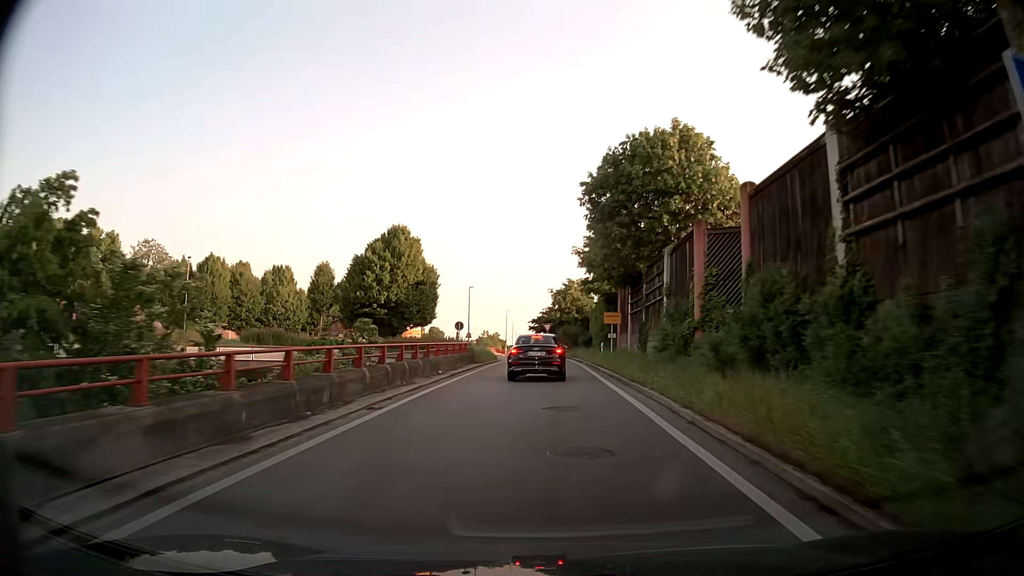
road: trunk_link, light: Day
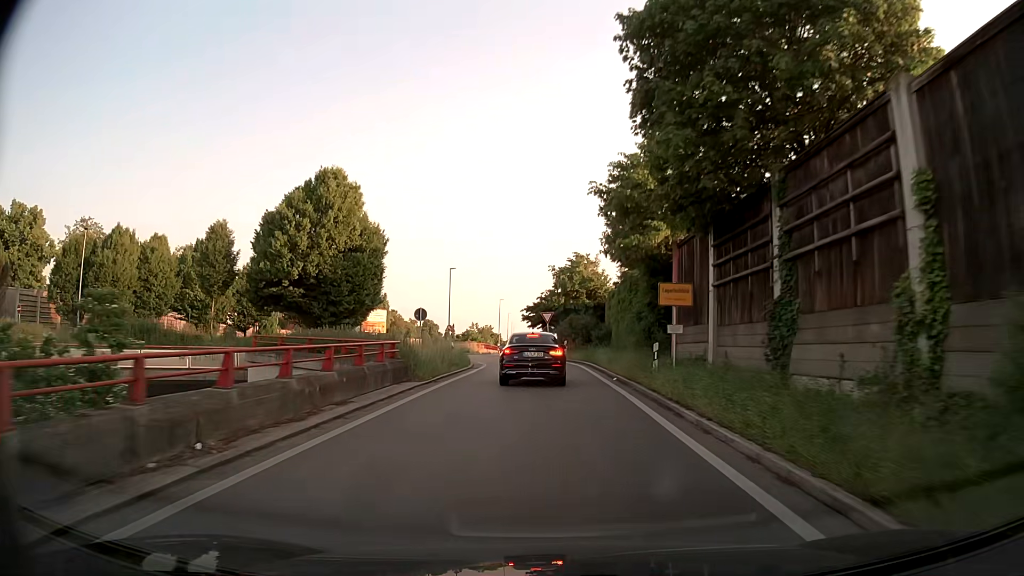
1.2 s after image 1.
(0.0, +17.0) m; 0°
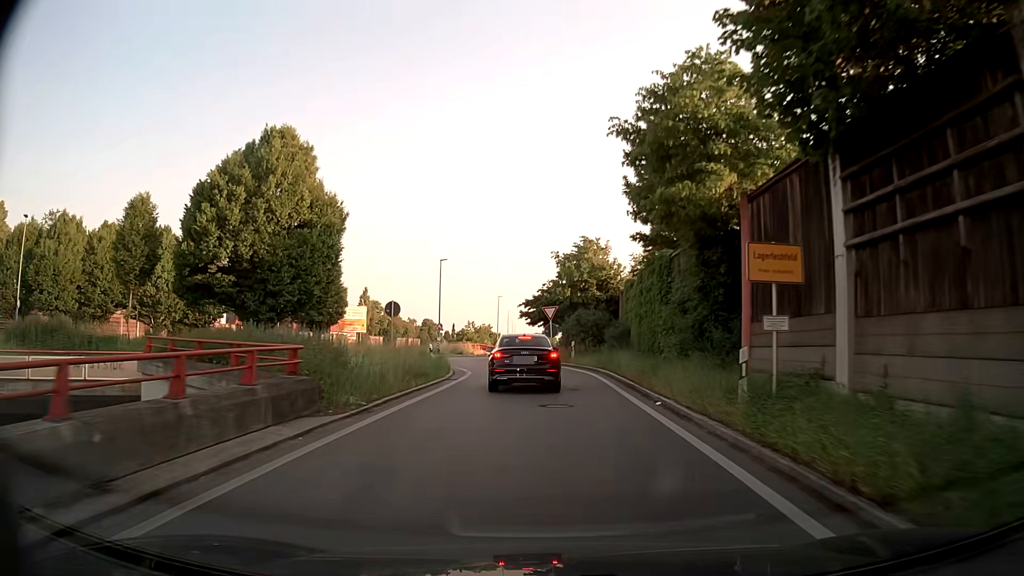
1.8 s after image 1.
(0.0, +7.7) m; 0°
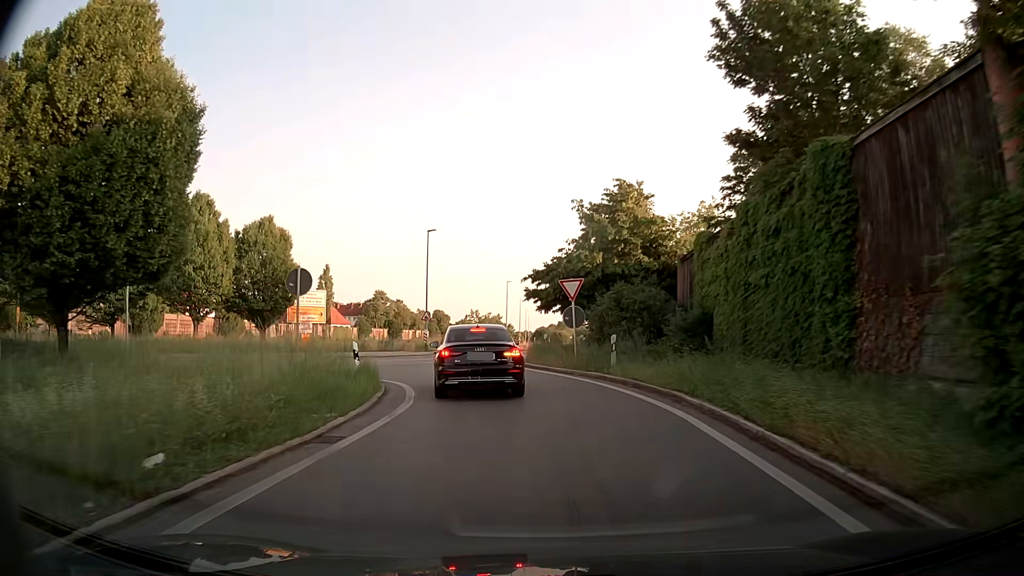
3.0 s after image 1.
(-0.1, +13.5) m; 0°
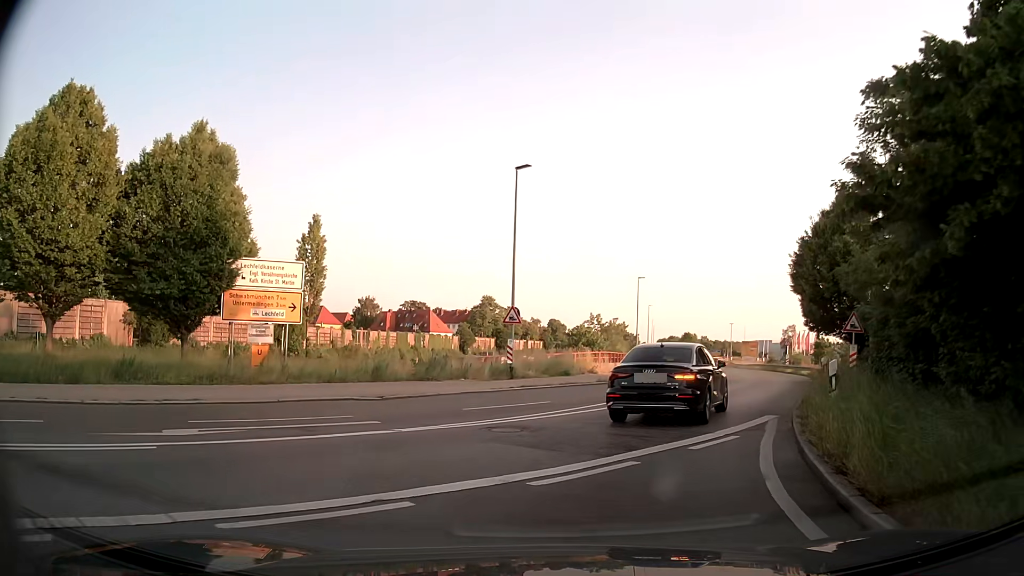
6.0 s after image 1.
(-2.4, +20.6) m; -11°
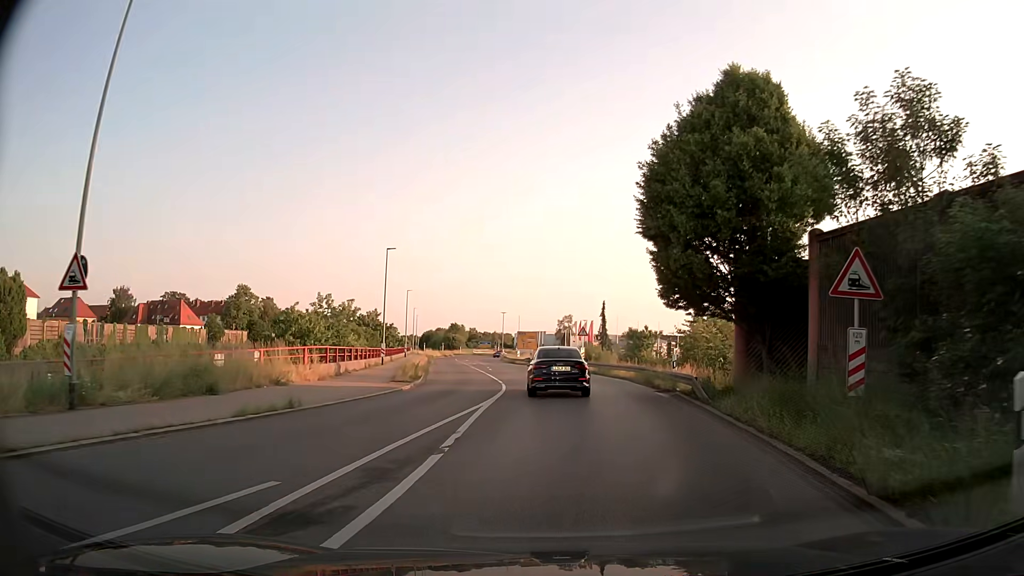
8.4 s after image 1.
(+3.1, +15.7) m; +19°
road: secondary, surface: asphalt
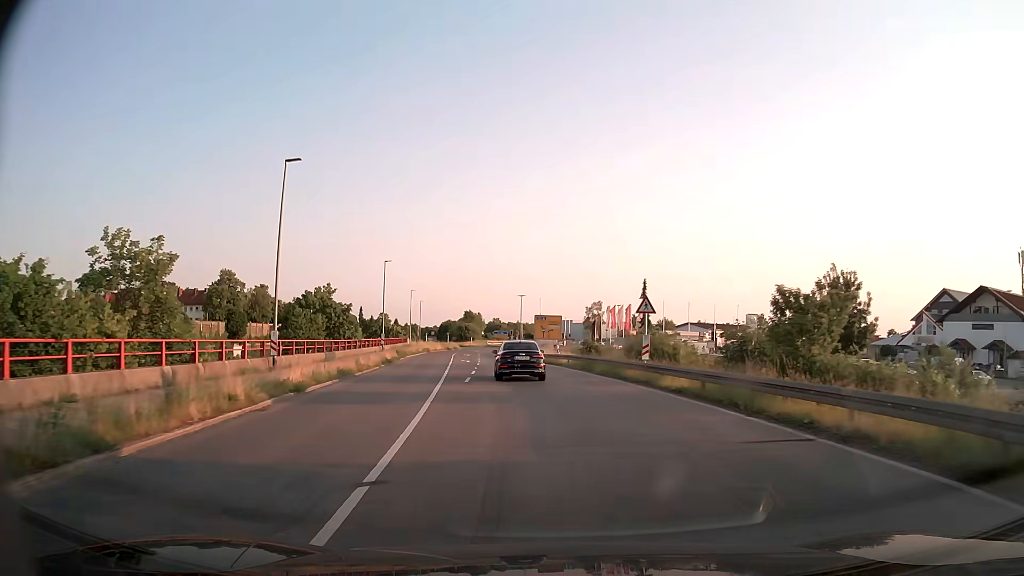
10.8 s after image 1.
(0.0, +24.8) m; -2°
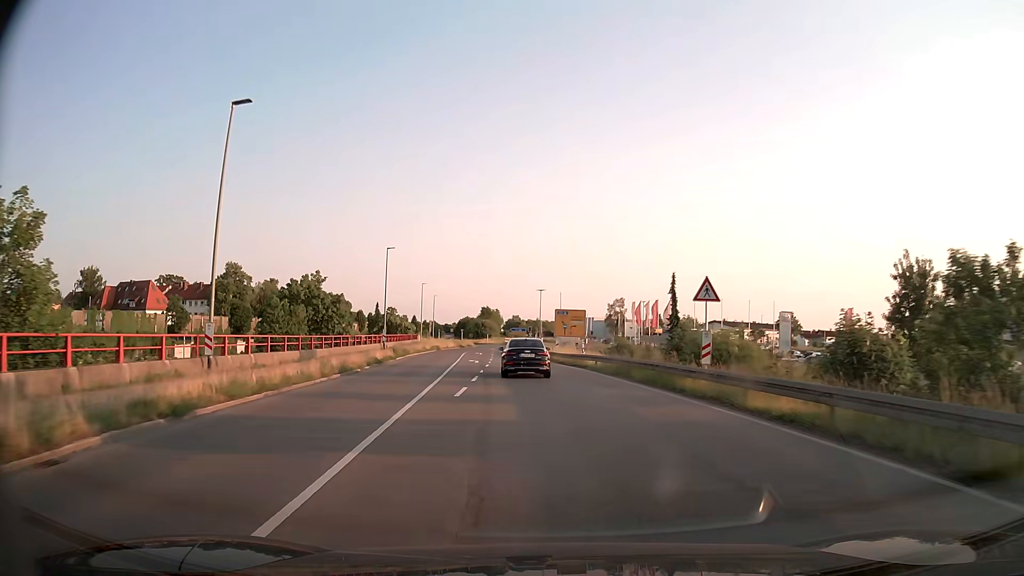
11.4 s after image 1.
(-0.1, +7.4) m; -2°
(0, +10) (-1, +20) (-1, +30) (-2, +40) (-3, +50) (-3, +60) (-4, +70) (-4, +80) (-3, +90) (0, +100) m
